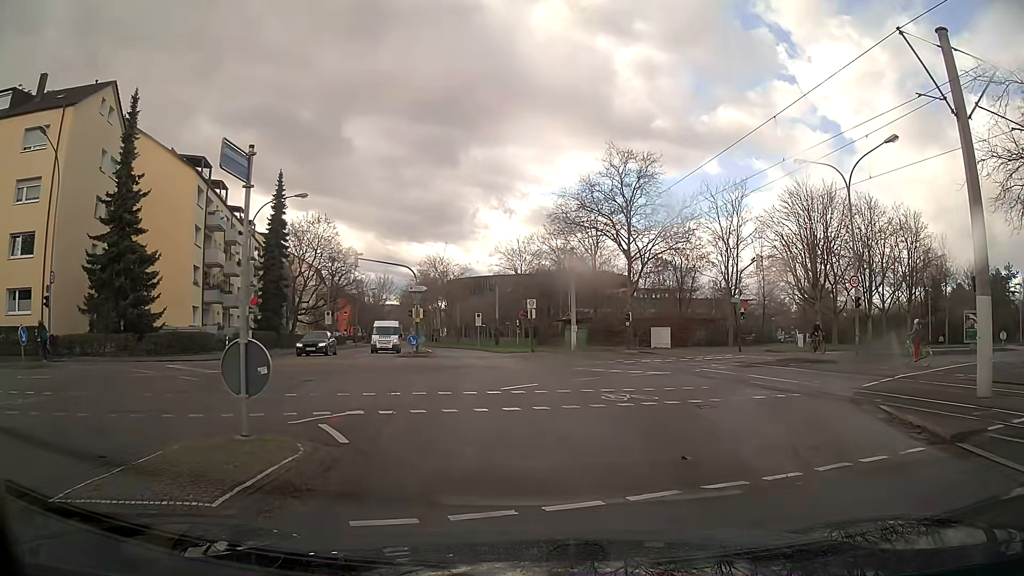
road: tertiary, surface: asphalt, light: Day
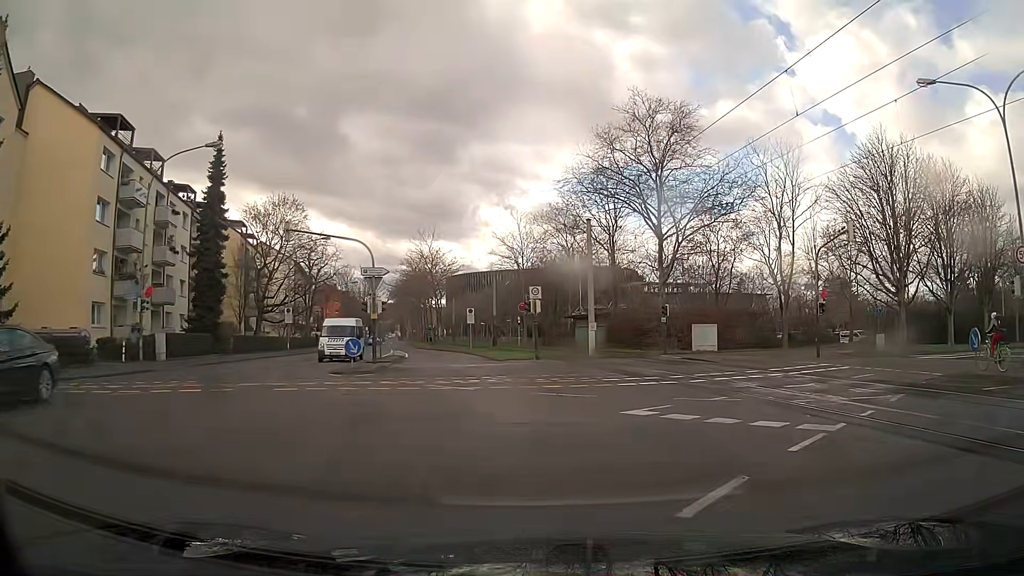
(0.0, +12.8) m; 0°
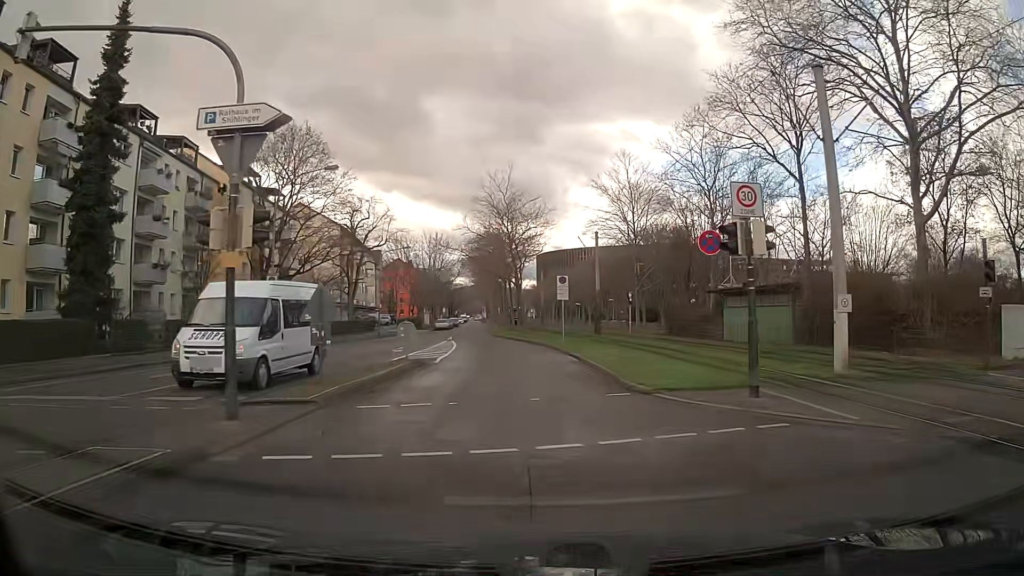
(-2.0, +21.7) m; -8°
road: residential
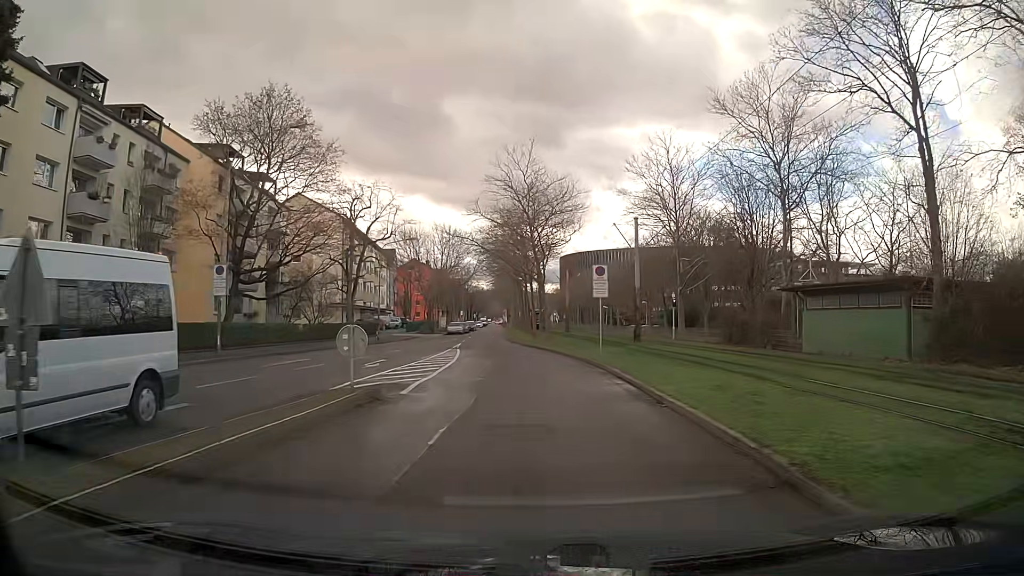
(-0.2, +8.9) m; -3°
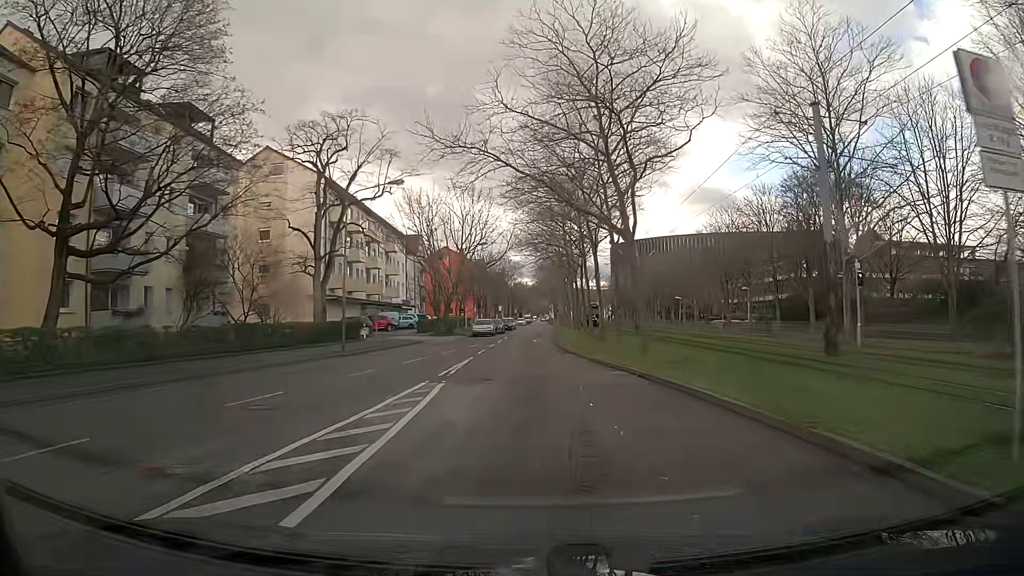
(-0.7, +21.9) m; -3°
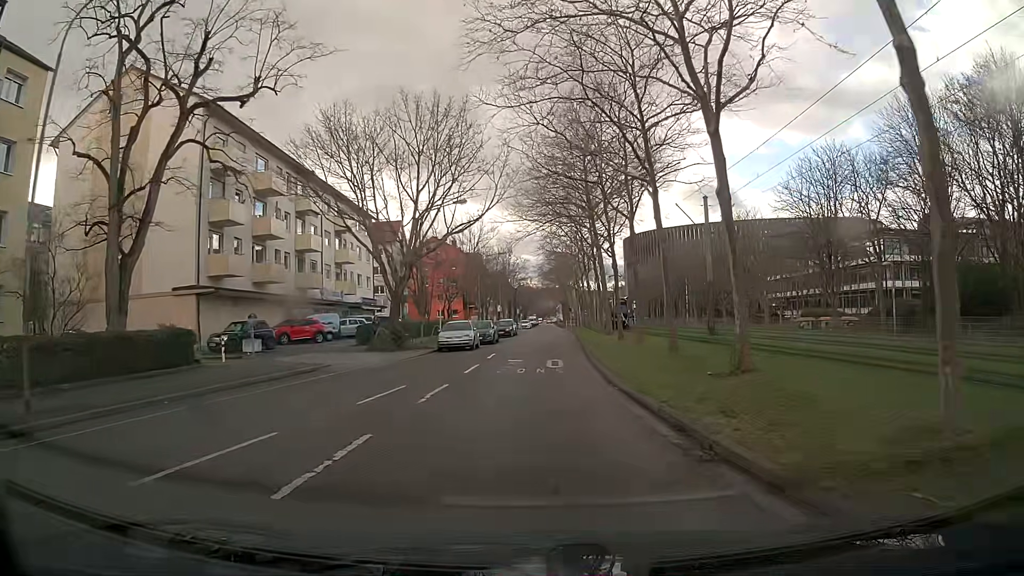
(+0.1, +22.9) m; +1°
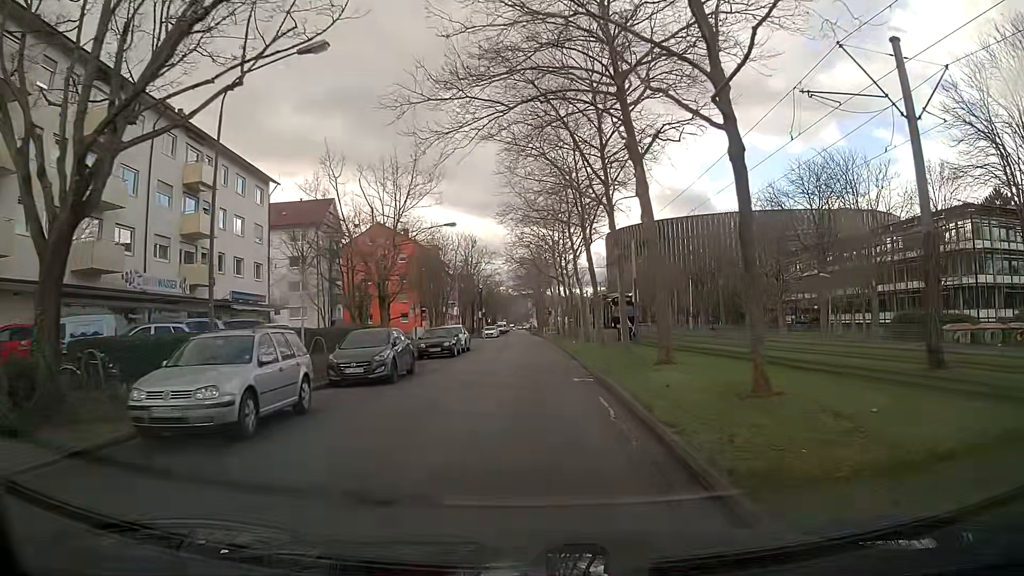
(+0.2, +23.5) m; +1°
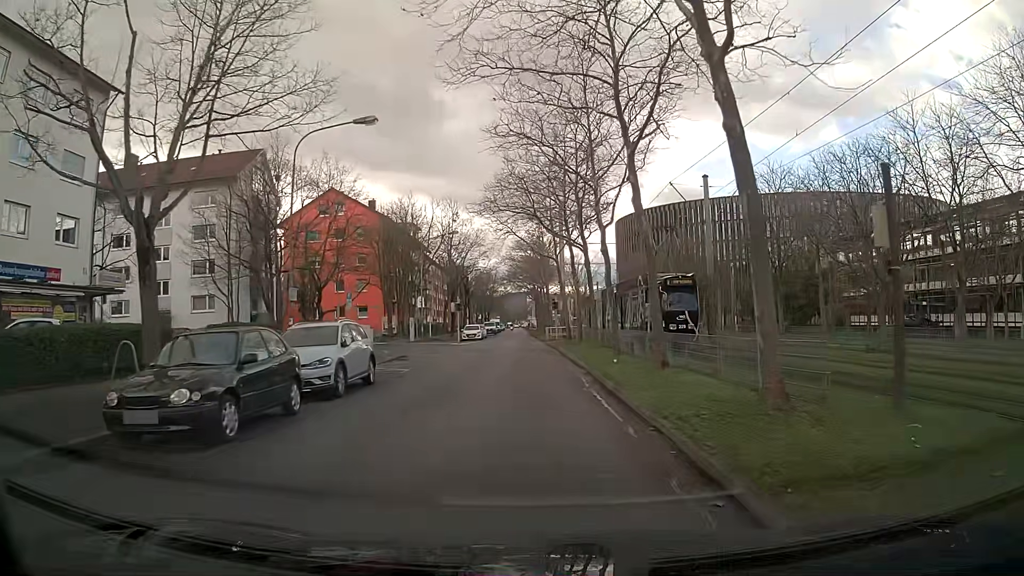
(+0.3, +22.6) m; +1°
